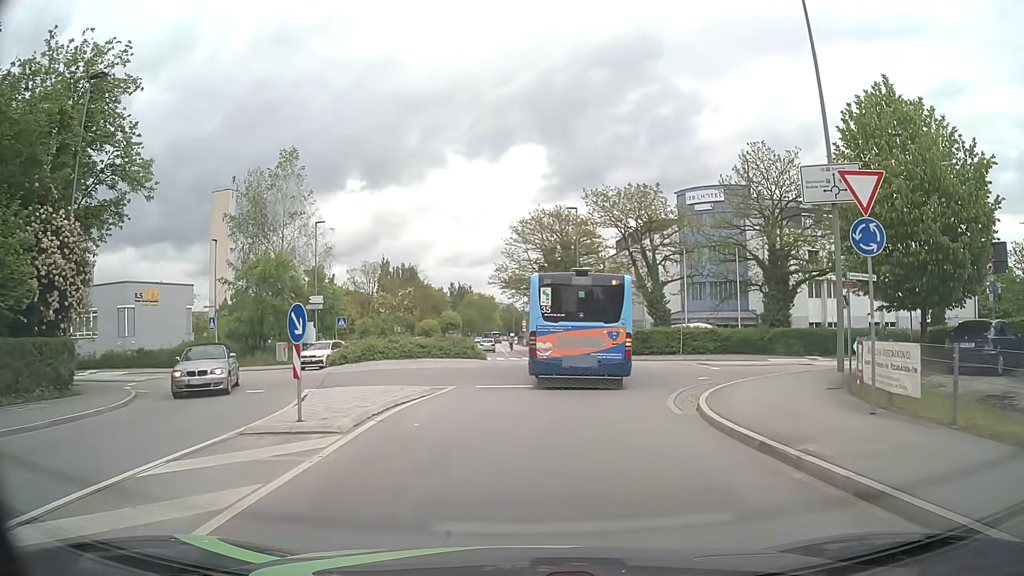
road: tertiary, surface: asphalt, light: Day
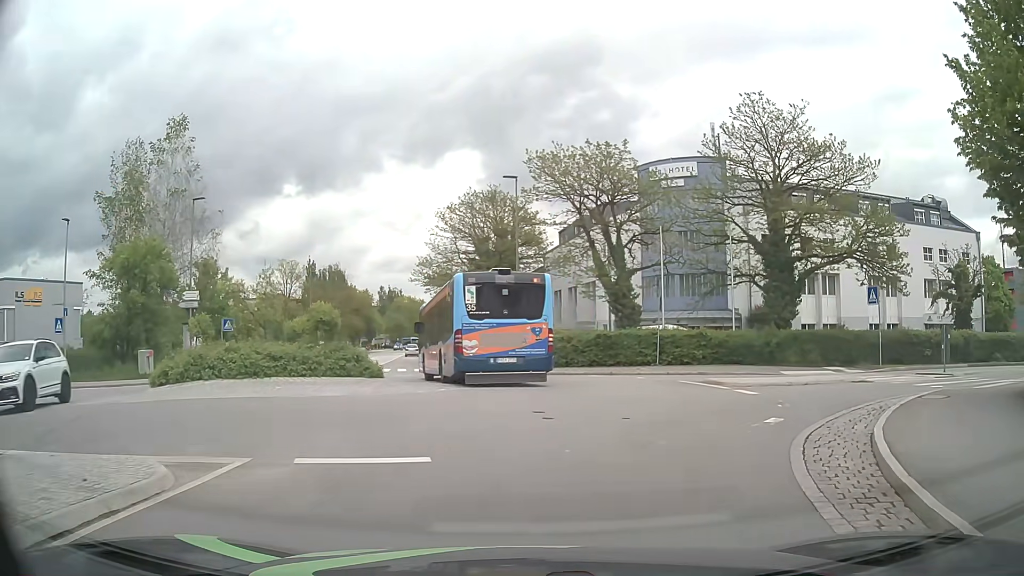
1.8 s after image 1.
(+0.4, +10.3) m; +7°
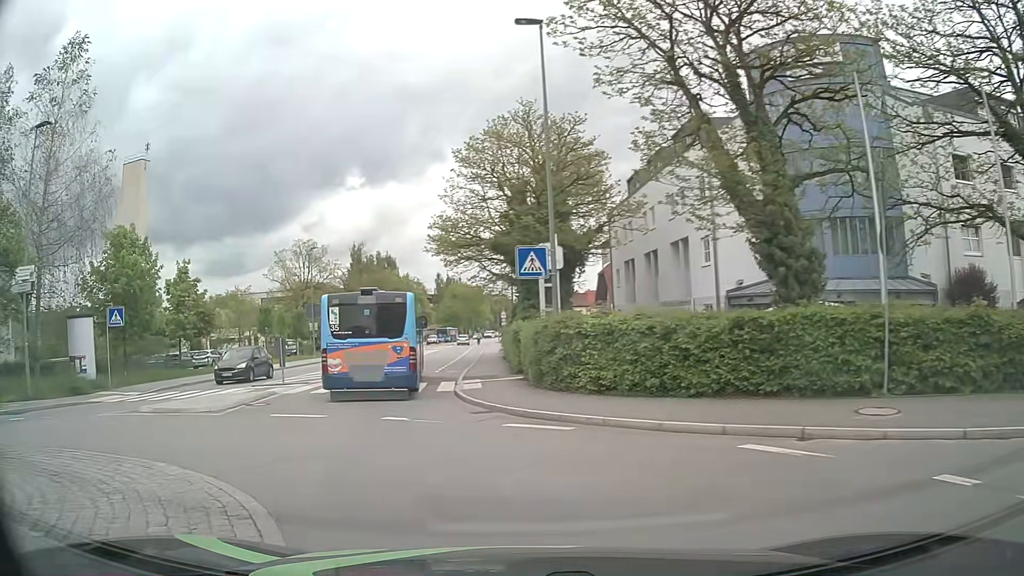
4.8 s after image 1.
(+0.4, +18.3) m; -8°
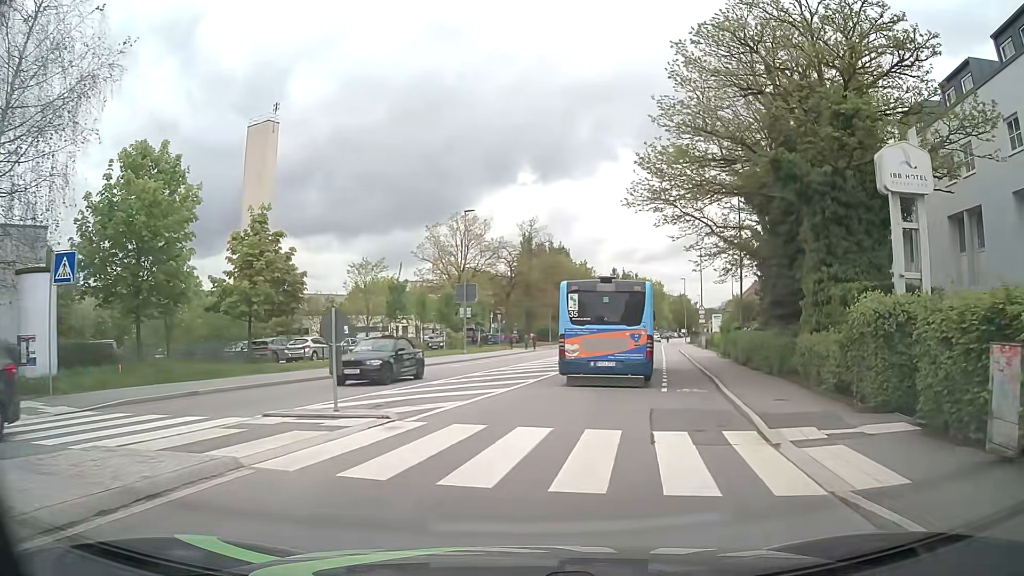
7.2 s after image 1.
(-3.0, +14.7) m; -14°
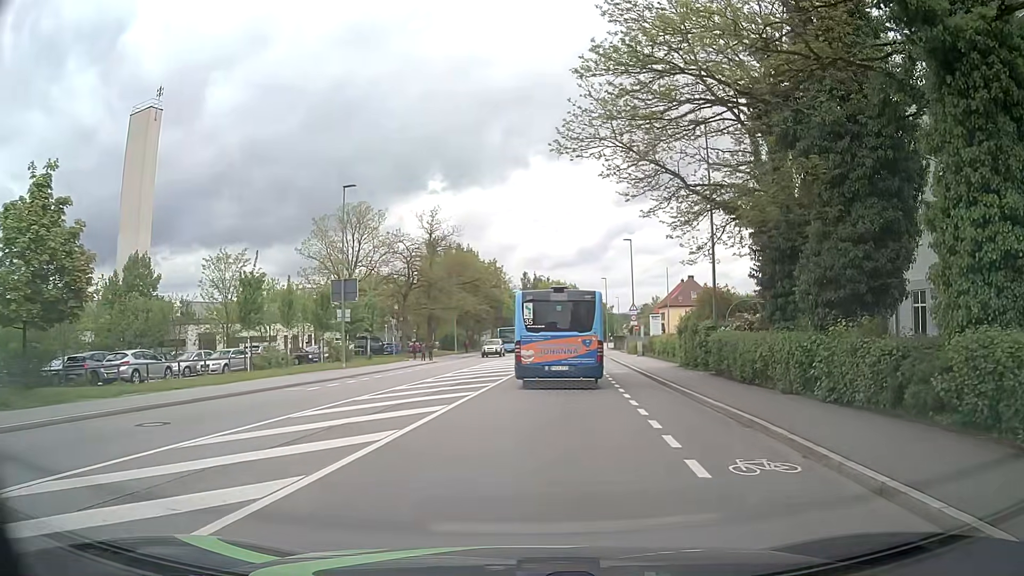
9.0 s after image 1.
(+0.8, +10.6) m; +8°
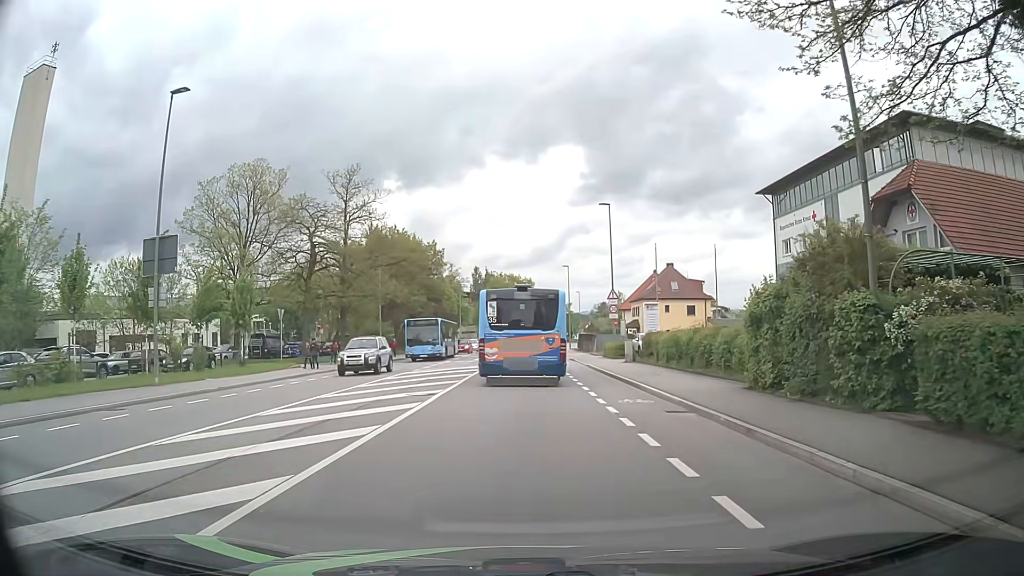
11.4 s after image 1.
(+0.6, +16.1) m; +3°
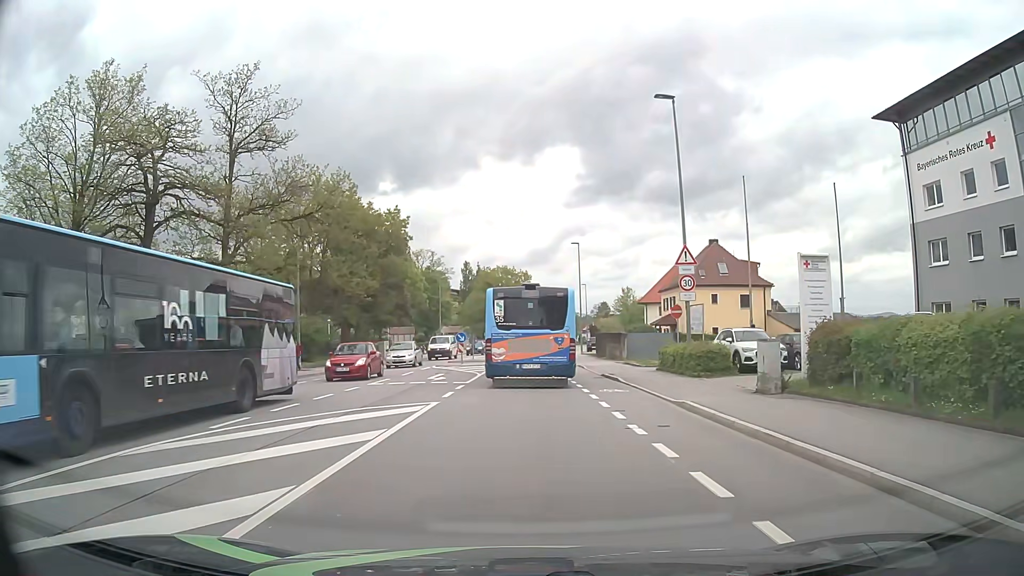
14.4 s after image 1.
(+0.3, +21.0) m; +1°
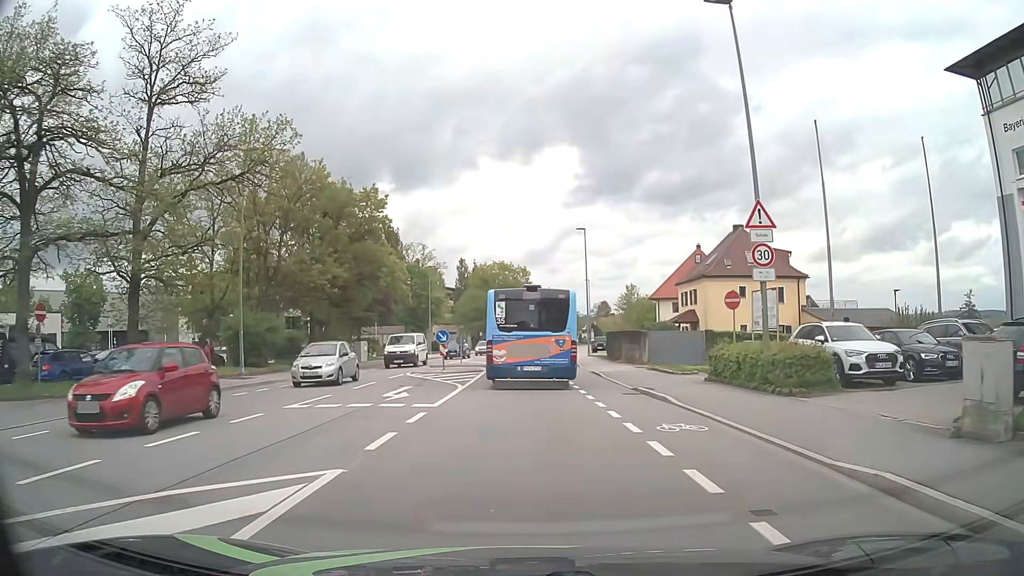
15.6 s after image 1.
(0.0, +8.0) m; 0°
